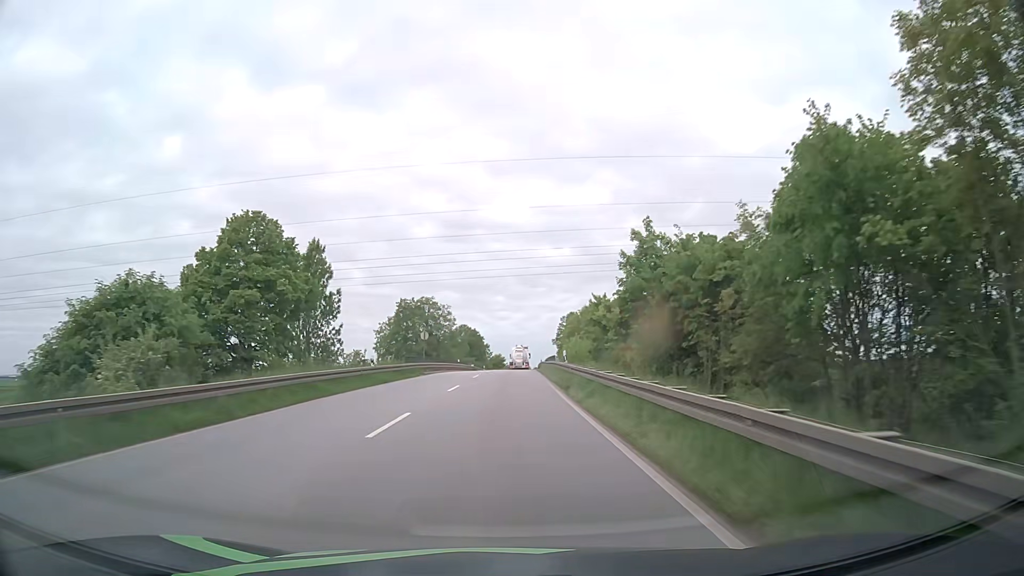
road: primary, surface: asphalt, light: Day
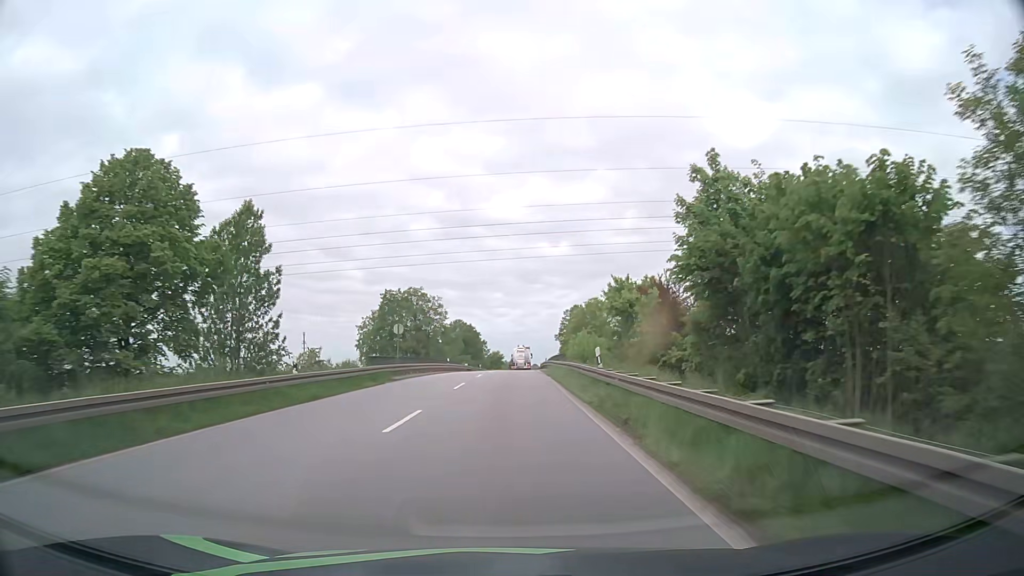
(0.0, +11.4) m; 0°
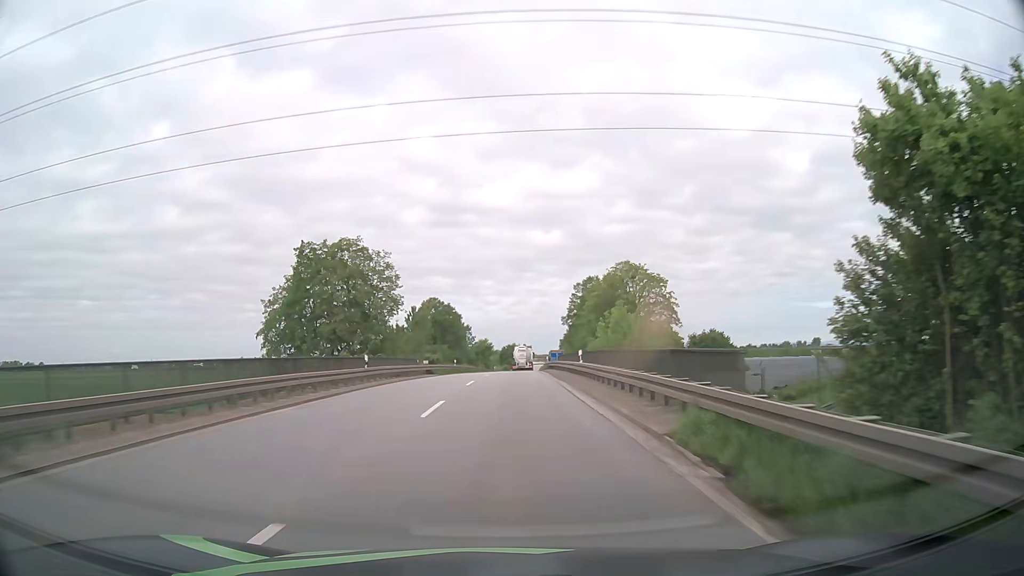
(+0.1, +33.9) m; +1°
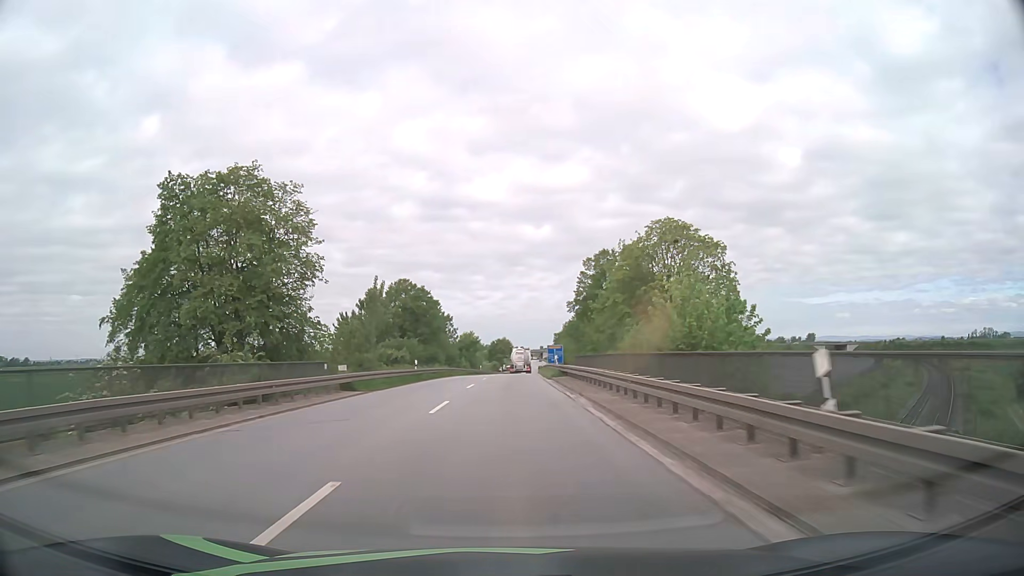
(0.0, +22.3) m; 0°
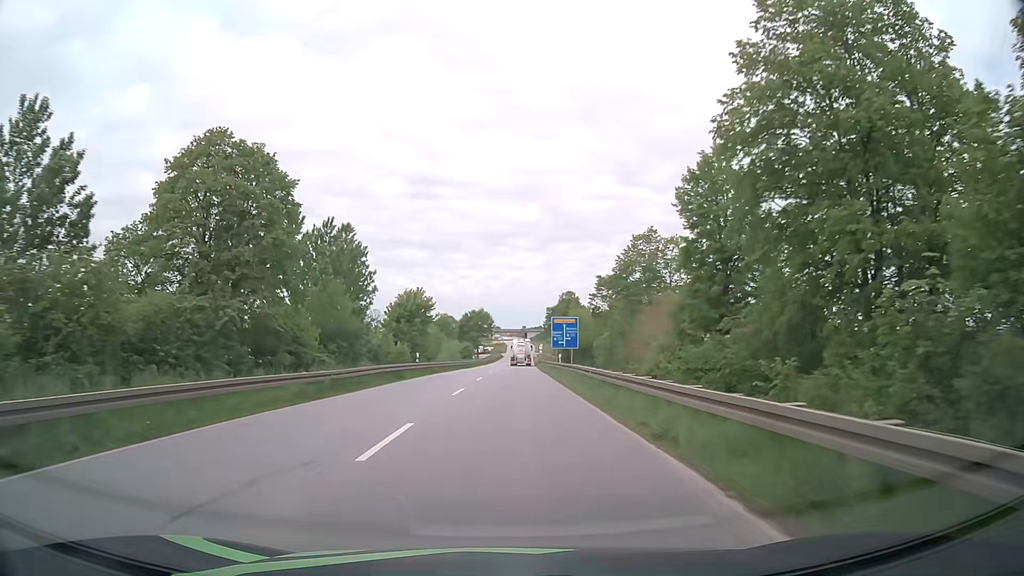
(+0.6, +54.8) m; +1°
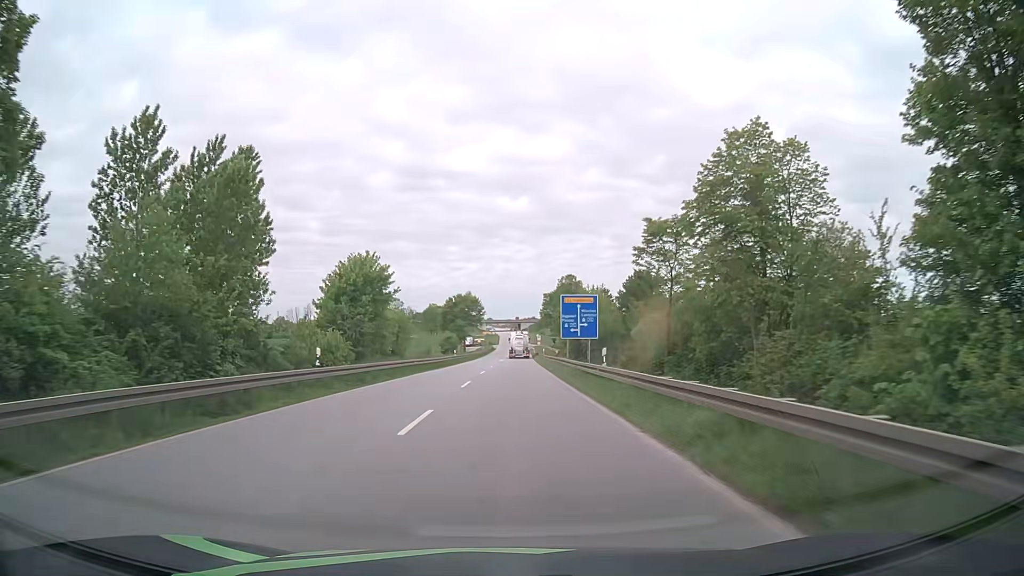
(+0.2, +21.8) m; +1°
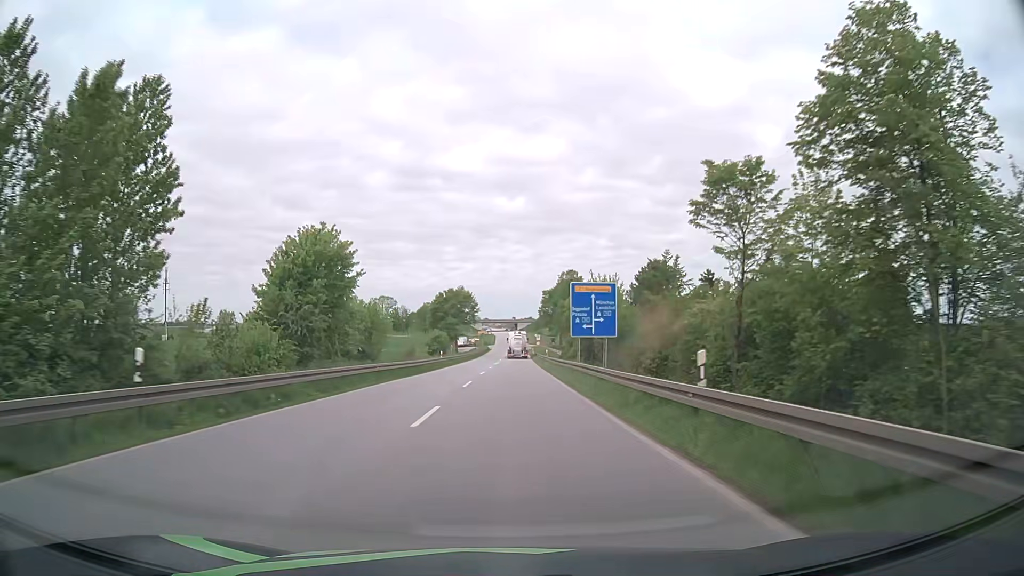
(0.0, +11.0) m; 0°
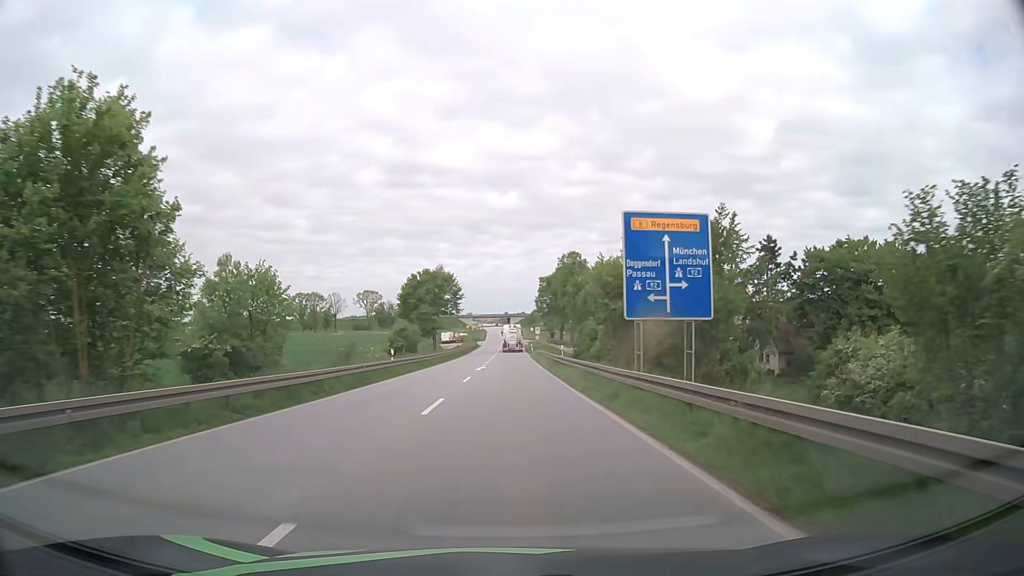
(+0.2, +22.2) m; 0°
(0, +10) (0, +20) (0, +30) (+1, +40) (+1, +50) (+1, +60) (+1, +70) (+1, +80) (+2, +90) (+2, +100) m
